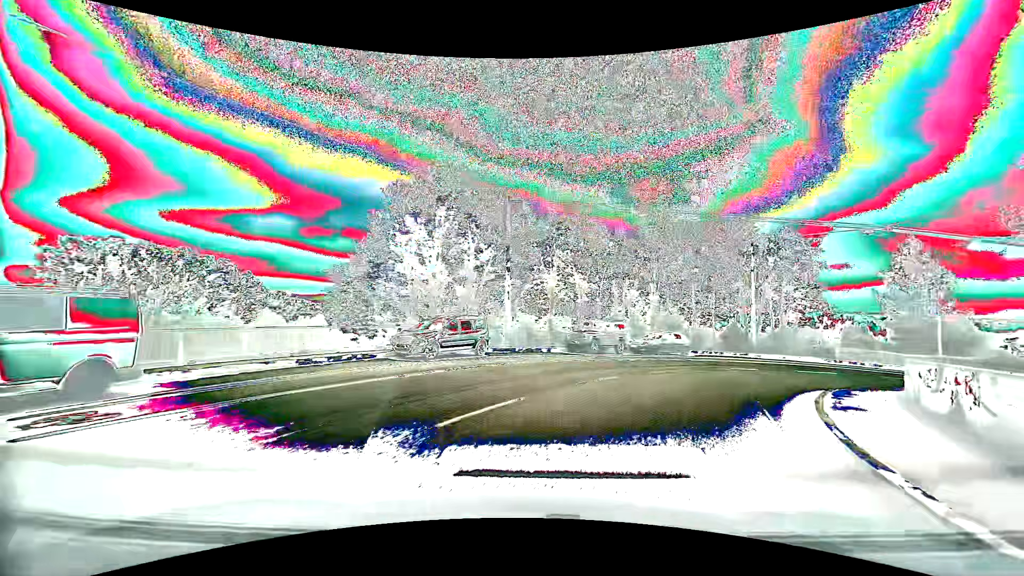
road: secondary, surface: asphalt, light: Day
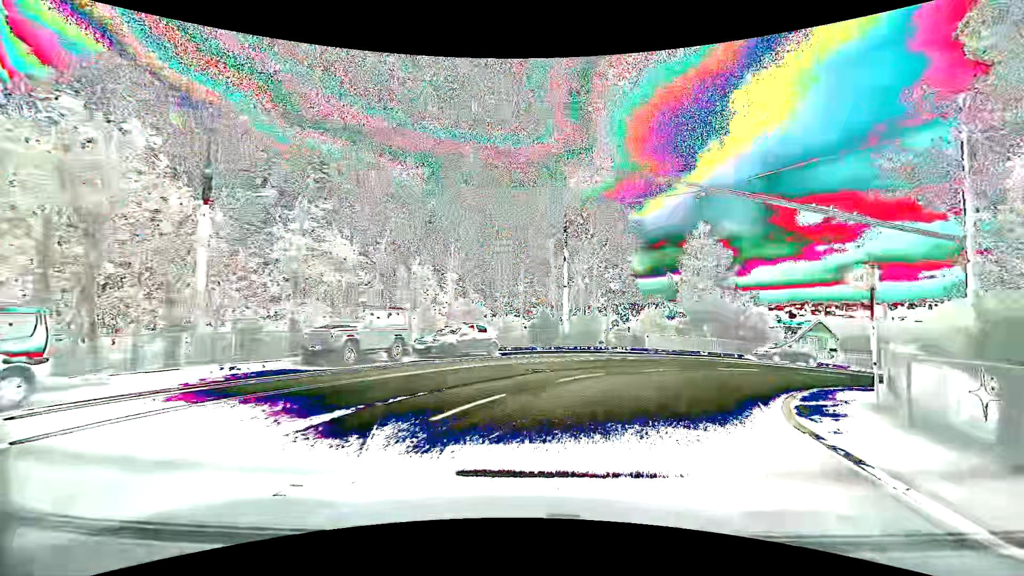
(+2.2, +10.5) m; +23°
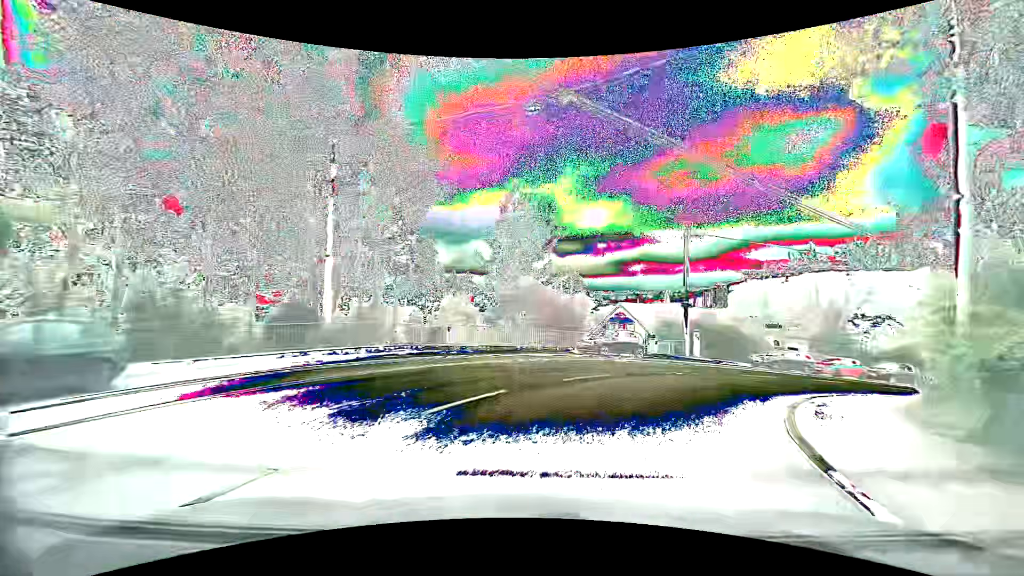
(+2.0, +10.5) m; +22°
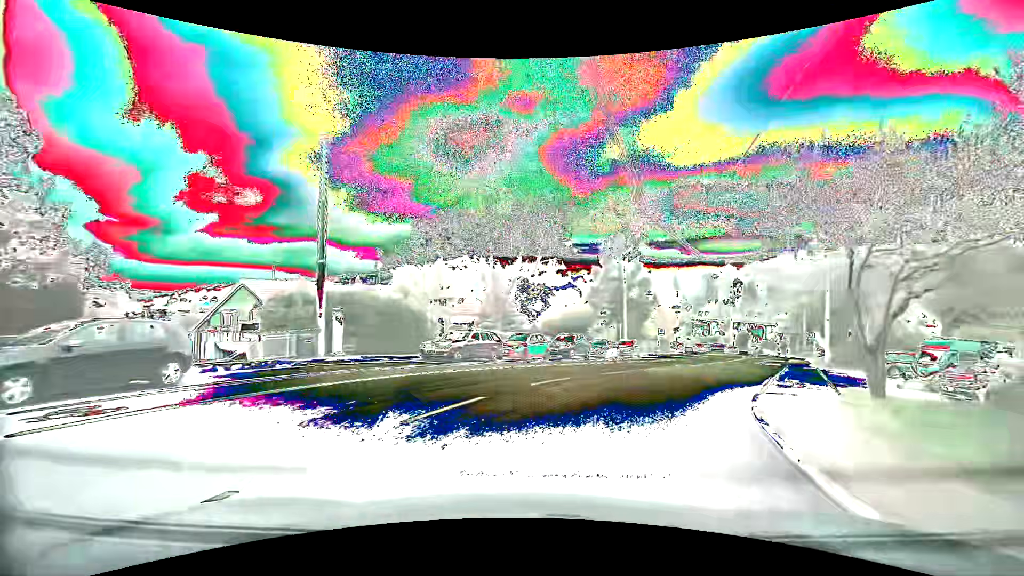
(+5.0, +15.4) m; +36°
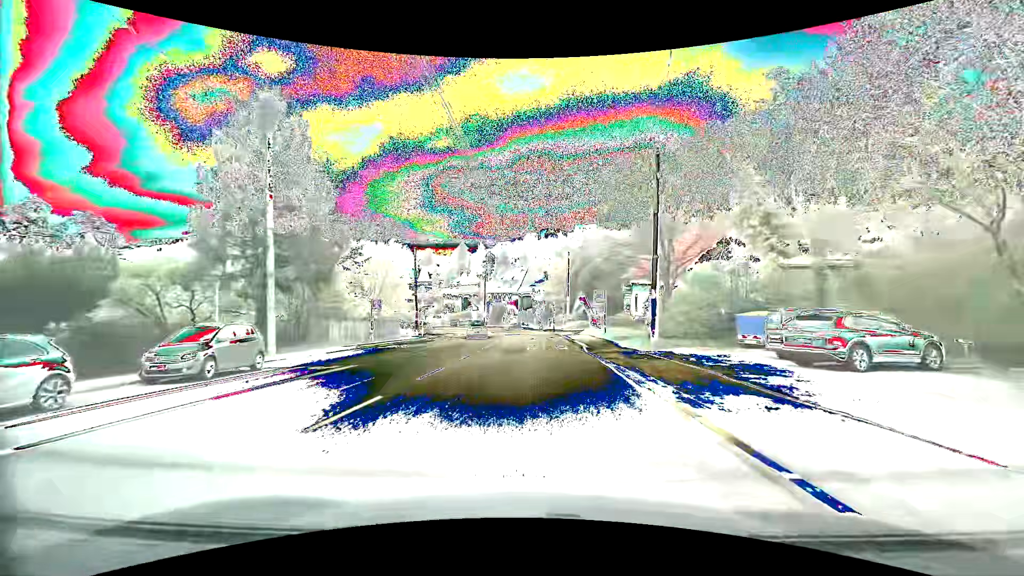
(+10.7, +27.5) m; +28°
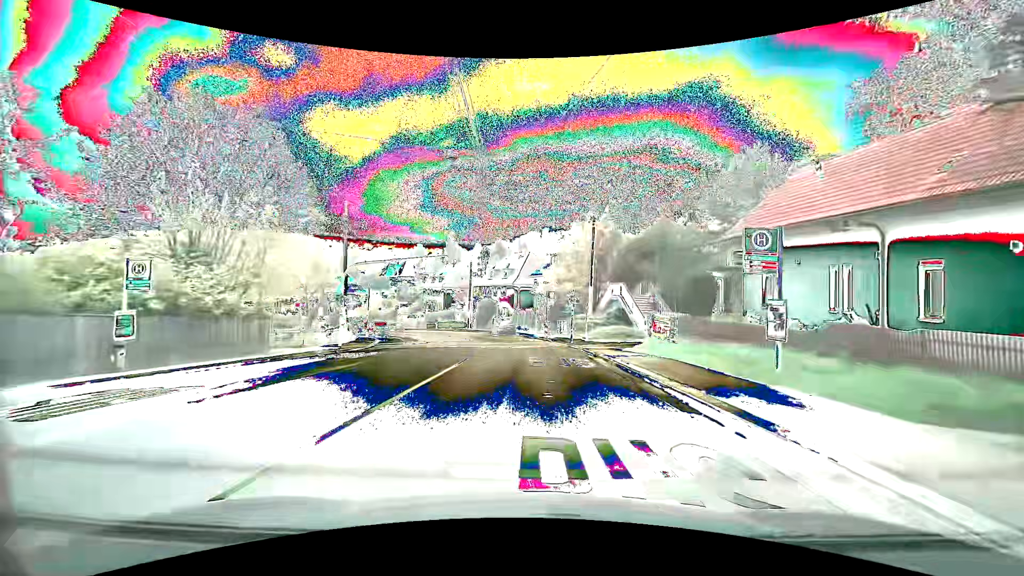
(+0.1, +24.1) m; 0°
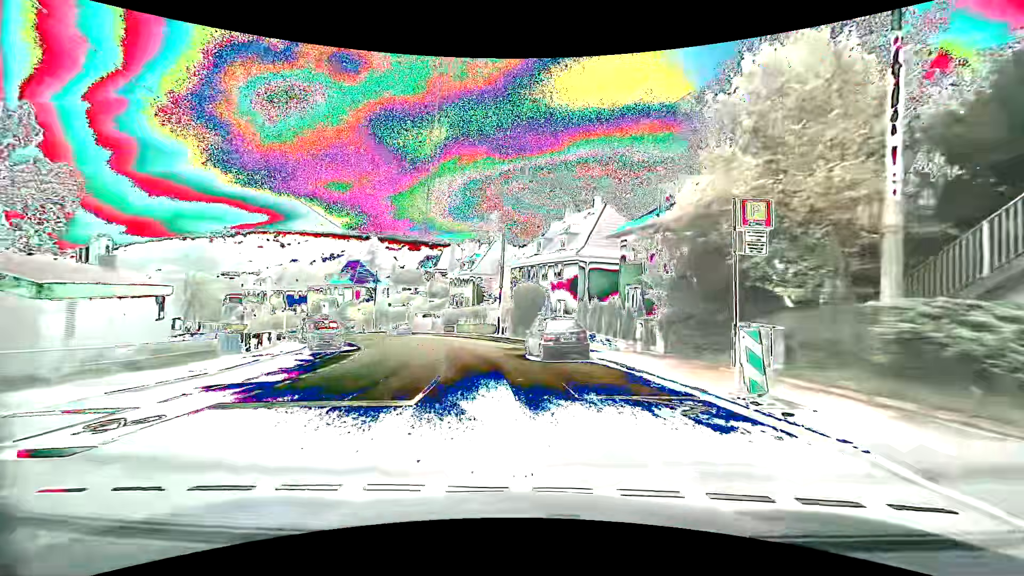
(-0.8, +30.2) m; -6°
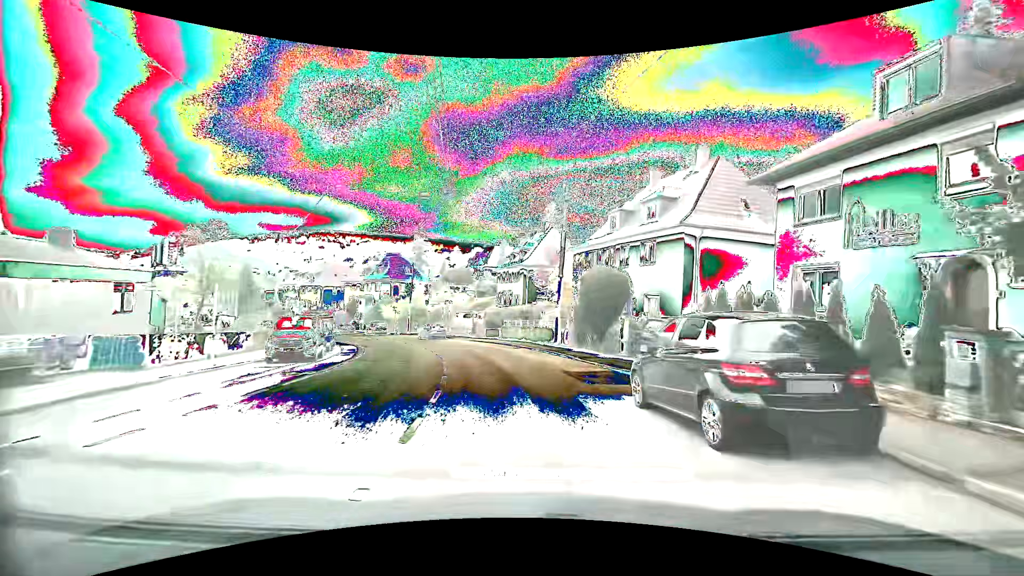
(-0.8, +12.3) m; -7°
(0, +10) (-1, +20) (-3, +30) (-7, +39) (-11, +48) (-16, +57) (-21, +65) (-28, +73) (-35, +79) (-43, +86) m
